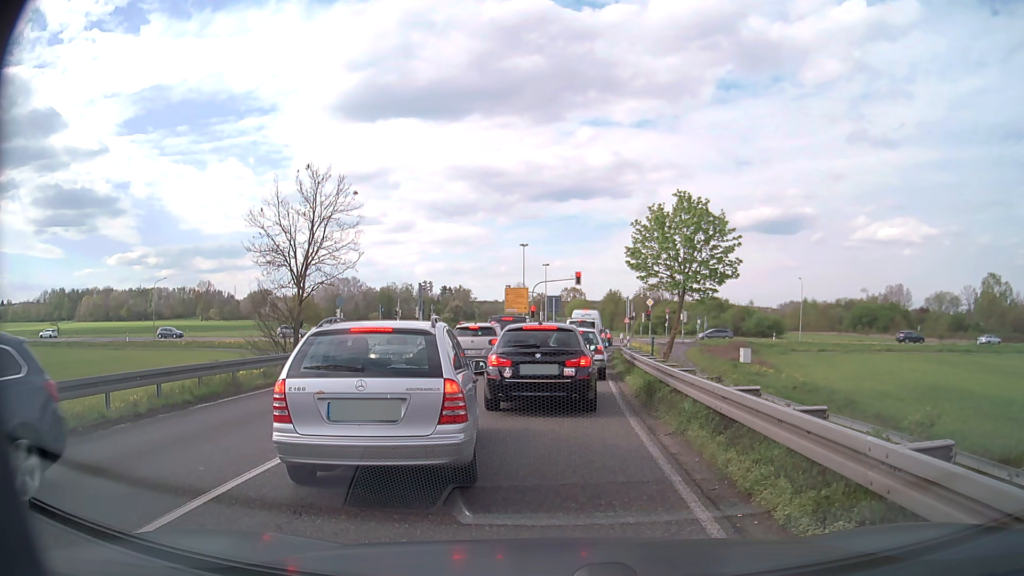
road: primary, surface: asphalt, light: Day
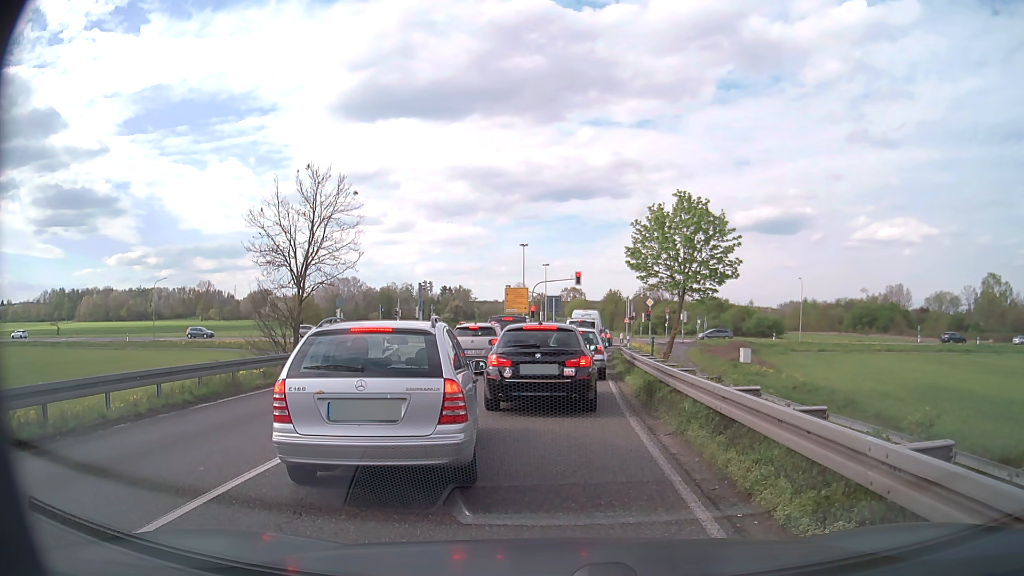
(0.0, 0.0) m; 0°
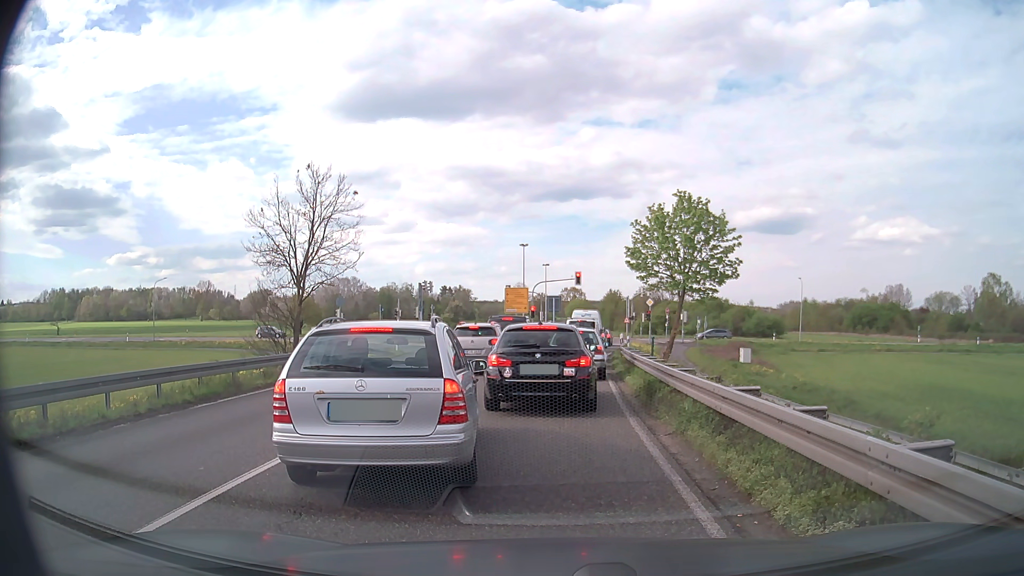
(0.0, 0.0) m; 0°
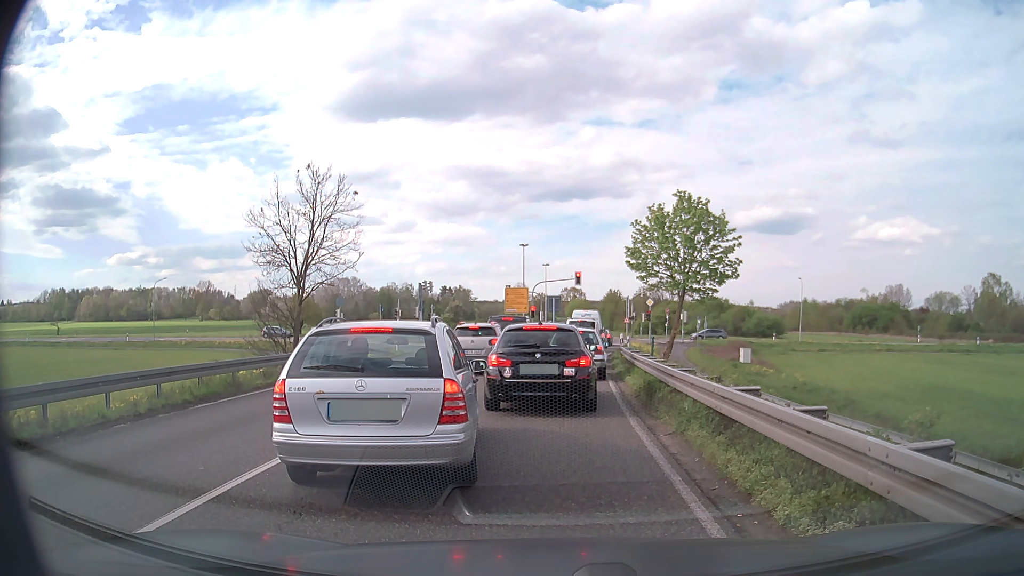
(0.0, 0.0) m; 0°
(0, +10) (0, +20) (+1, +30) (+2, +40) (+3, +50) (+4, +60) (+5, +70) (+5, +80) (+5, +90) (+5, +100) m
